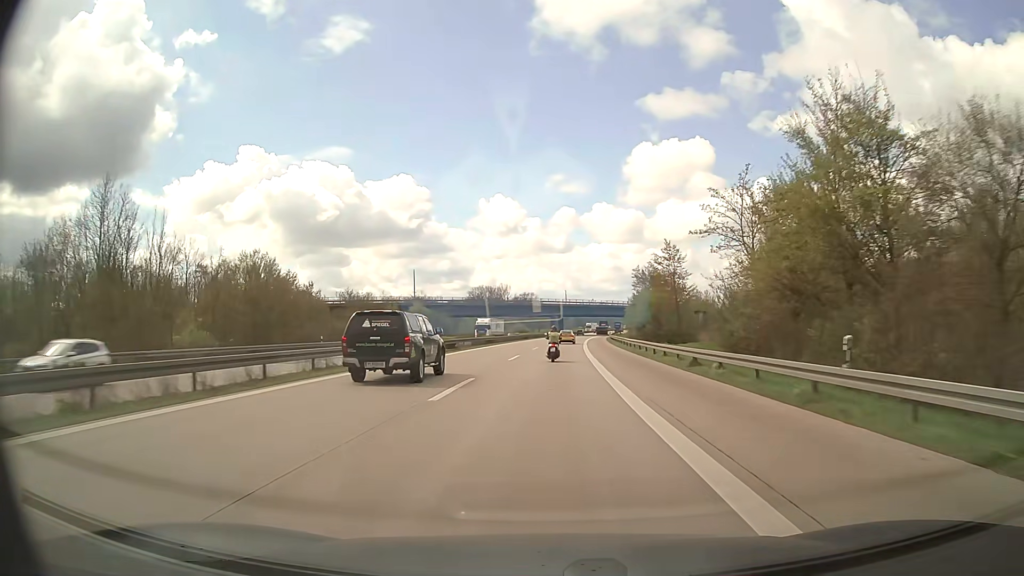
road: motorway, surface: asphalt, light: Day
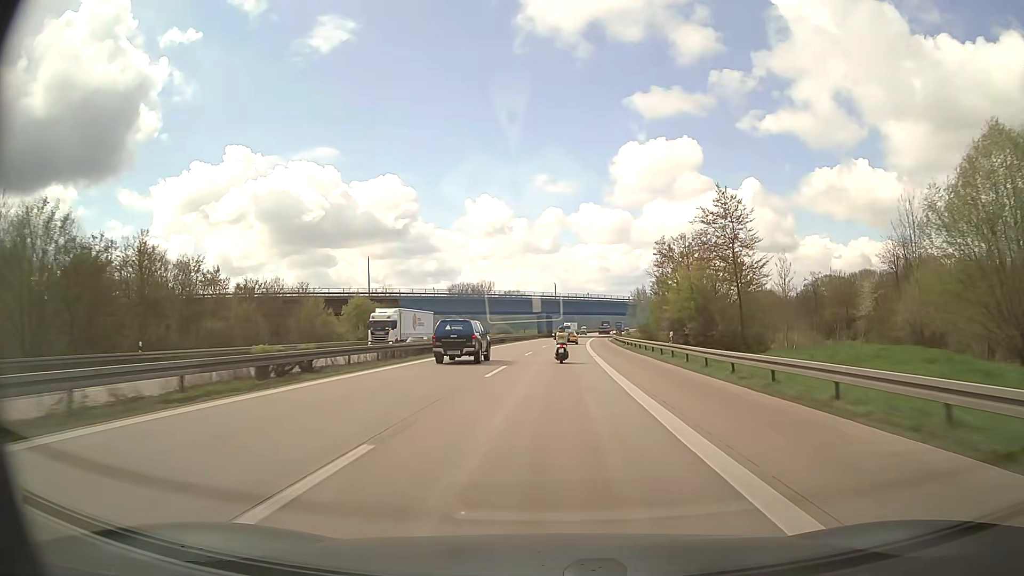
(+0.3, +29.0) m; +1°
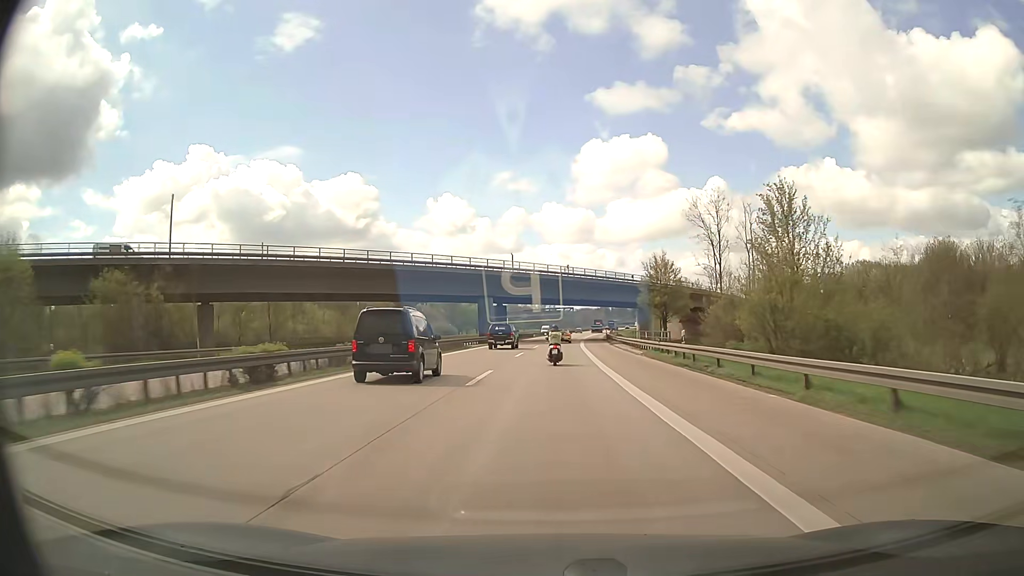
(+1.5, +58.8) m; +3°
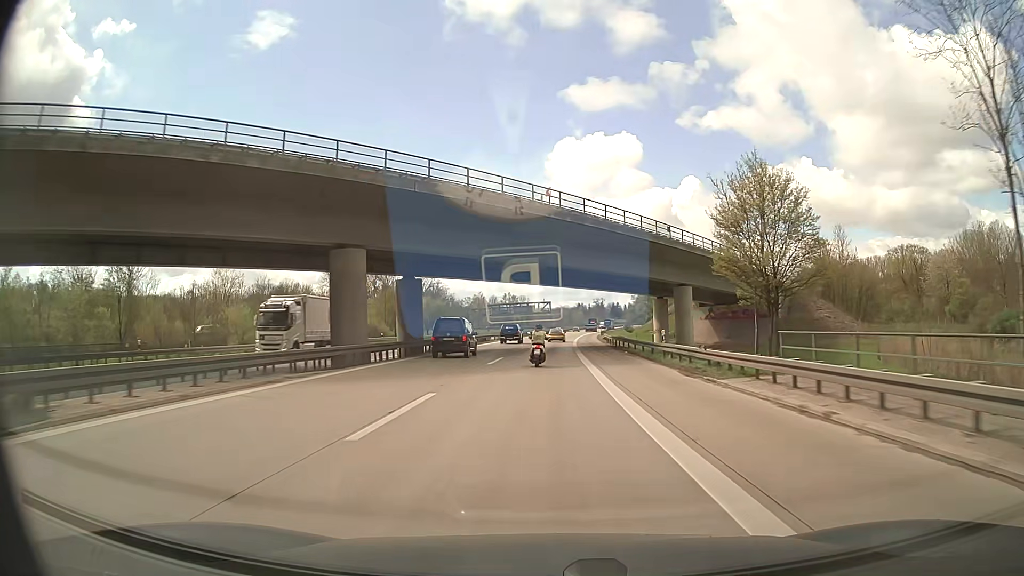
(+0.9, +44.4) m; +2°
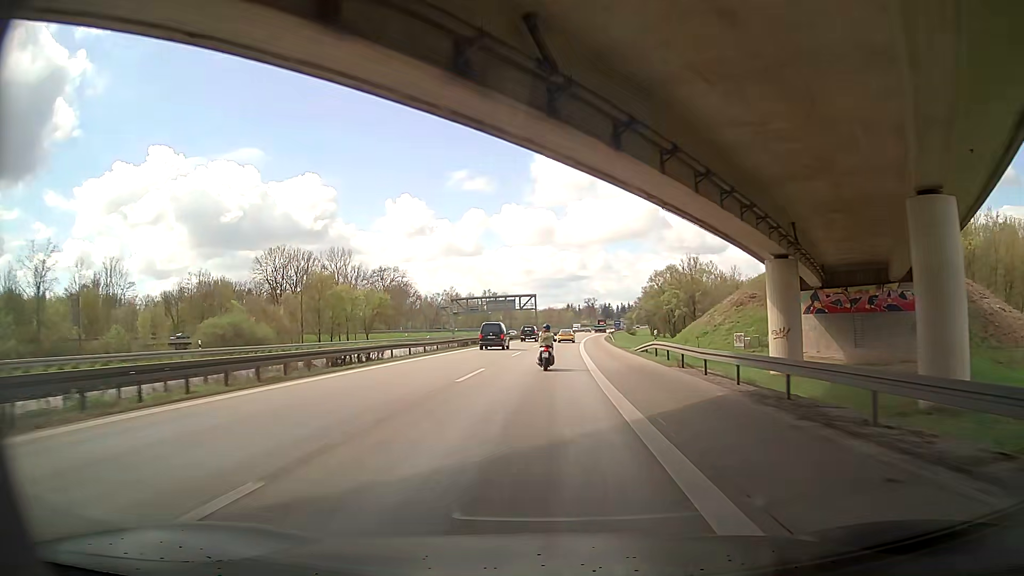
(+0.9, +44.4) m; +3°
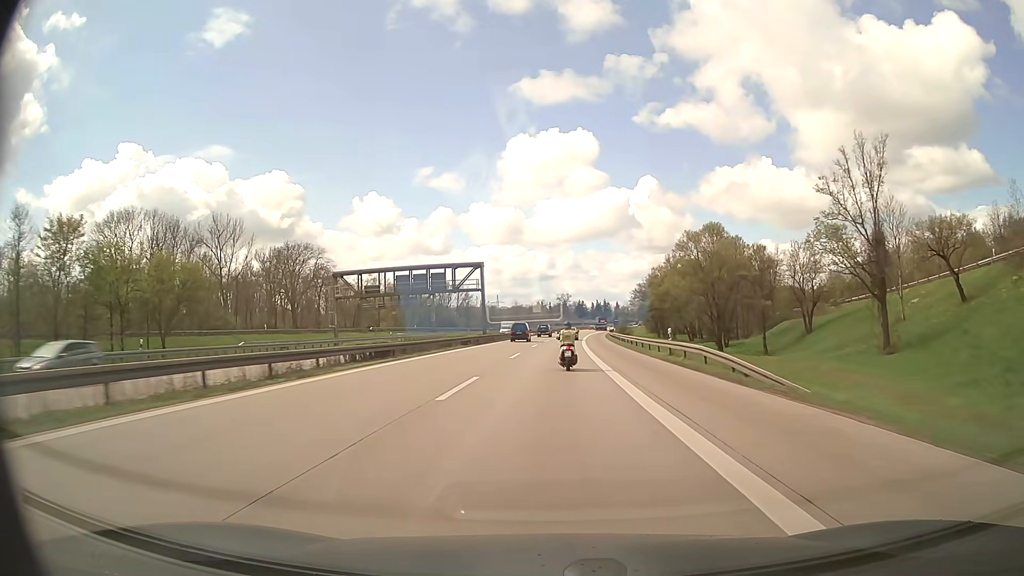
(-0.5, +59.2) m; +1°
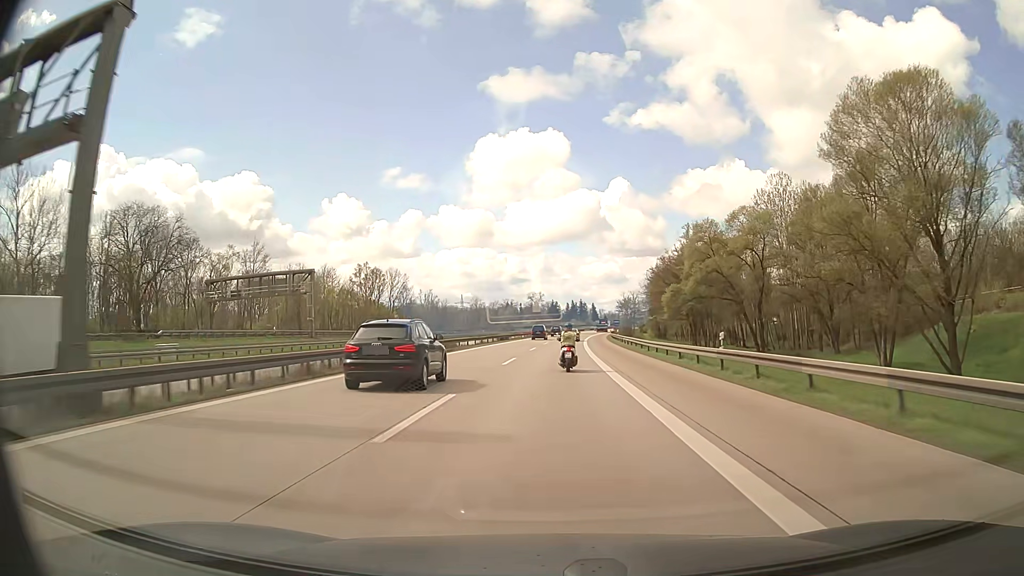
(+1.2, +58.7) m; +2°
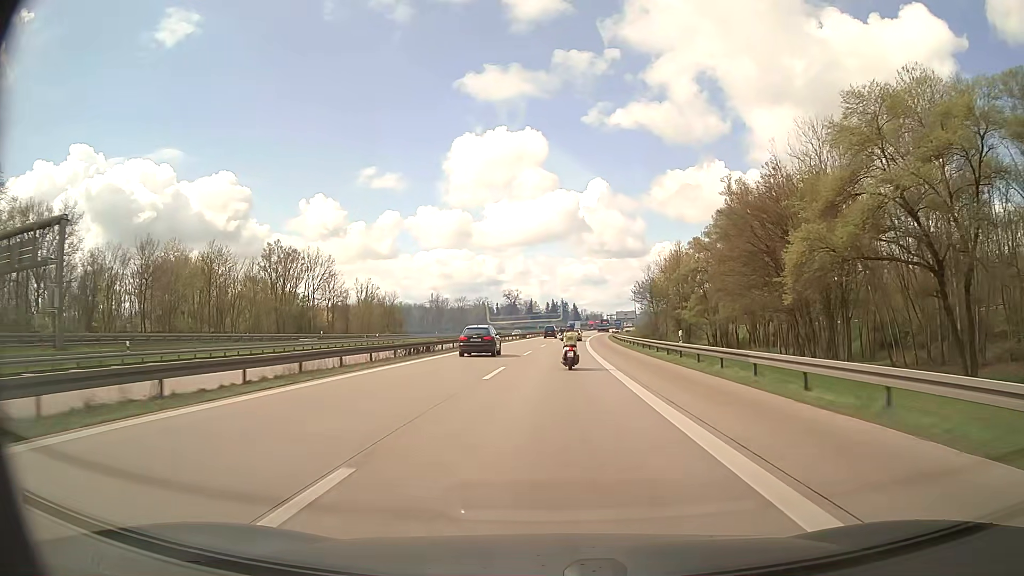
(+0.7, +43.6) m; +2°
(0, +10) (0, +20) (0, +30) (+1, +40) (+1, +50) (+1, +60) (+2, +70) (+2, +80) (+3, +90) (+4, +100) m
